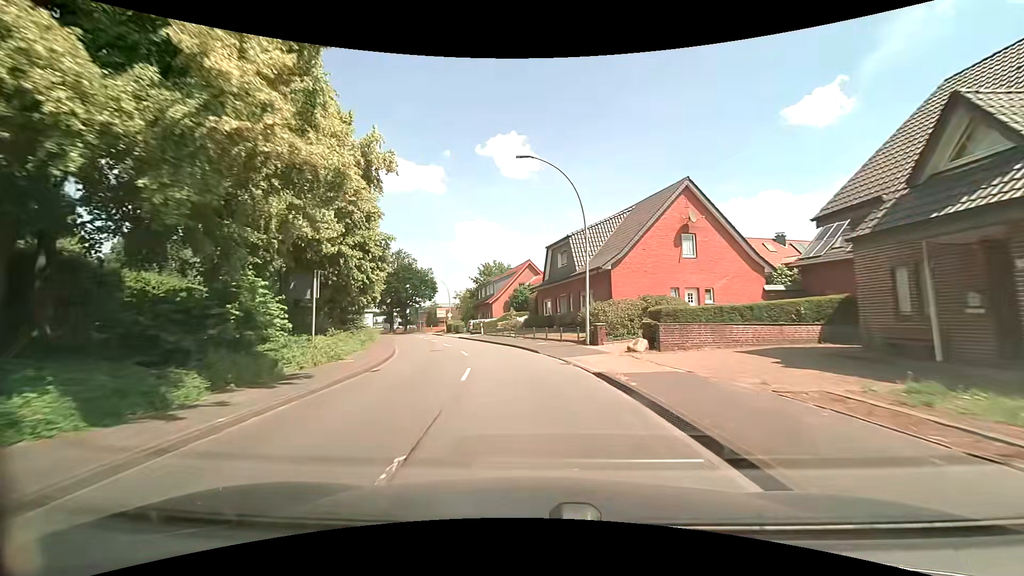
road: secondary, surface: asphalt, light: Day
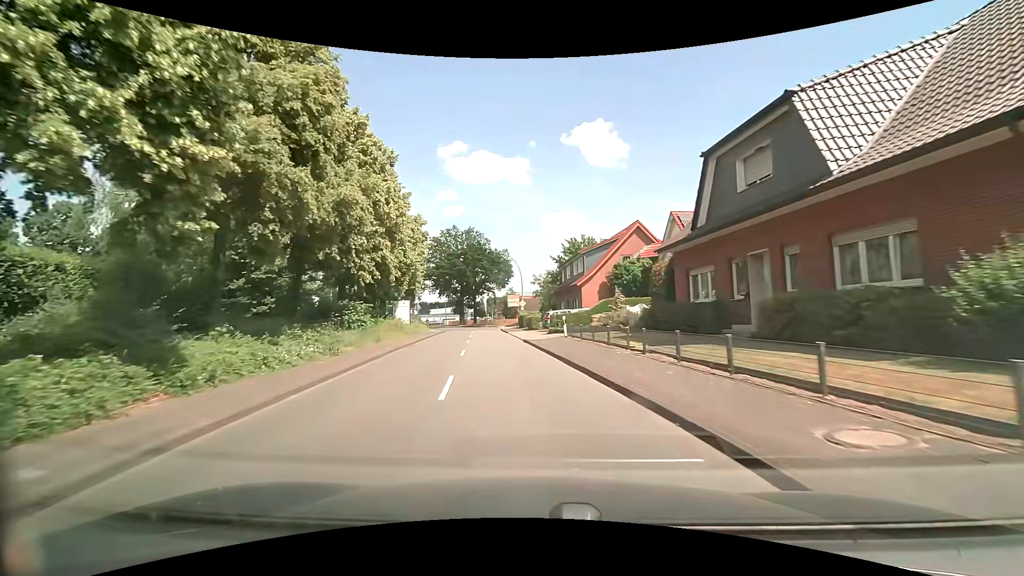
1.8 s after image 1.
(-1.7, +21.1) m; -10°
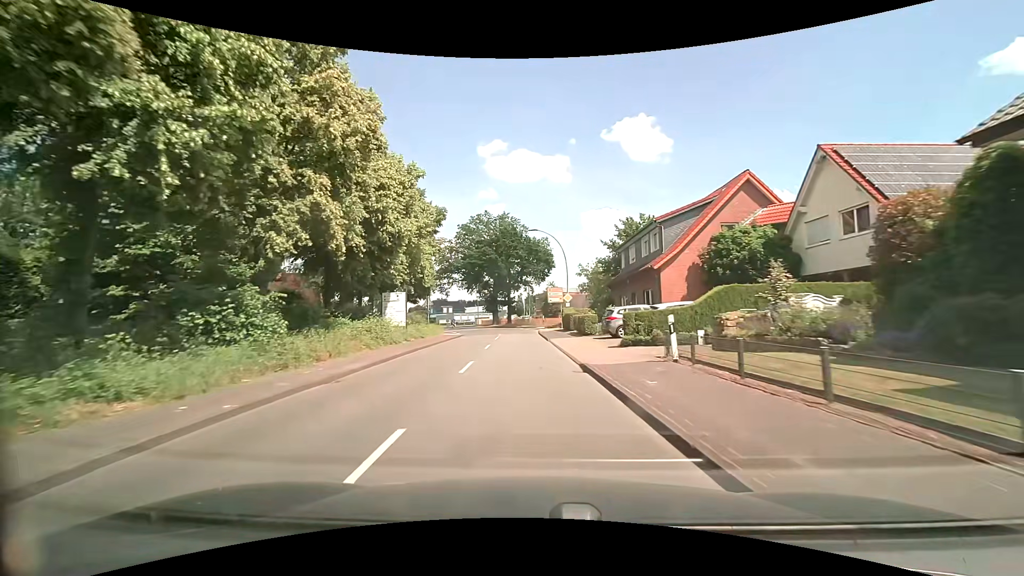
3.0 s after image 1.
(-0.6, +14.3) m; -4°
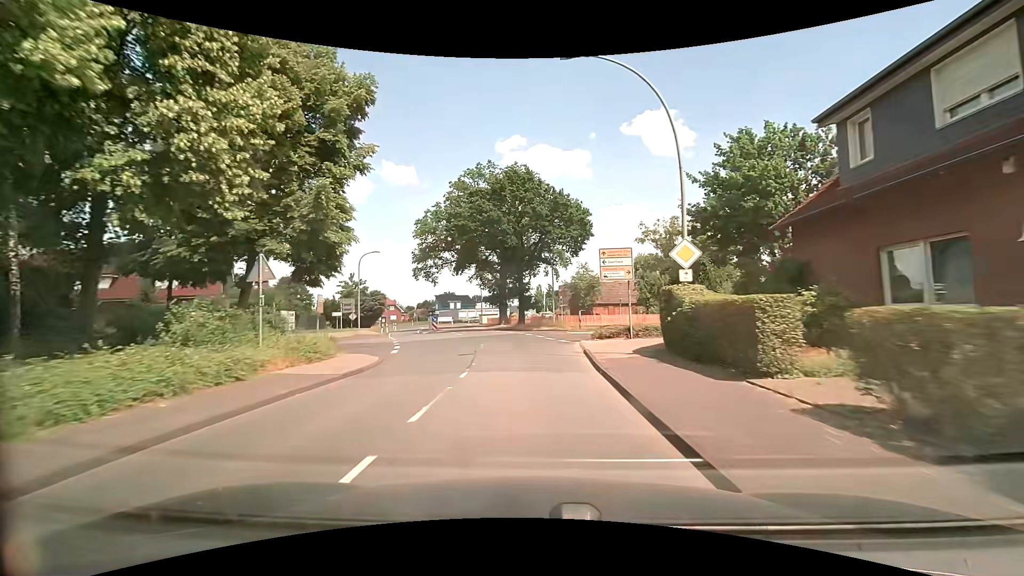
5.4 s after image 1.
(-0.8, +28.4) m; -2°
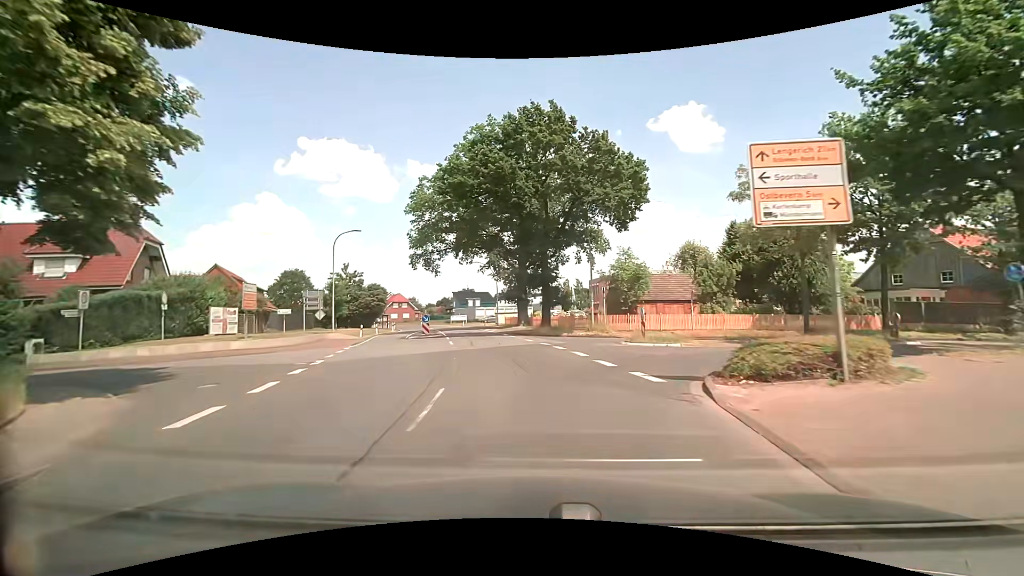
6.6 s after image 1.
(-0.3, +14.1) m; -3°
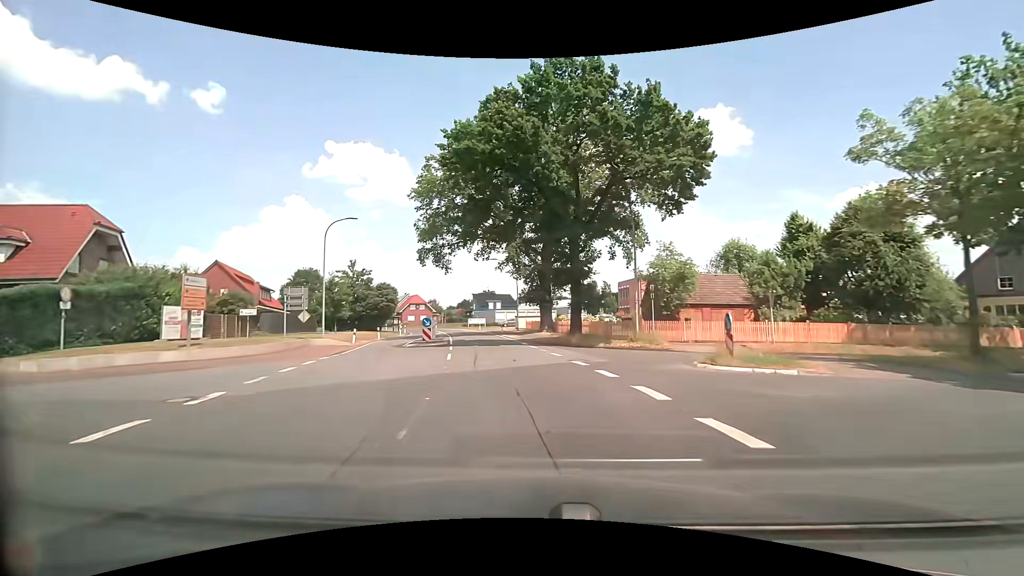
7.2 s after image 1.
(-0.2, +7.0) m; -2°
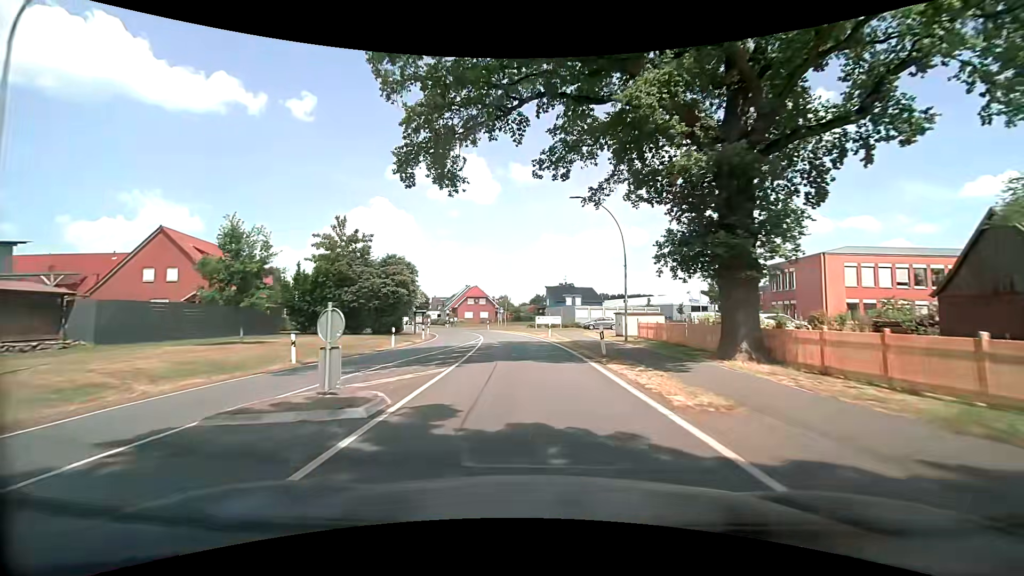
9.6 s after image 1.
(-2.7, +28.5) m; -10°
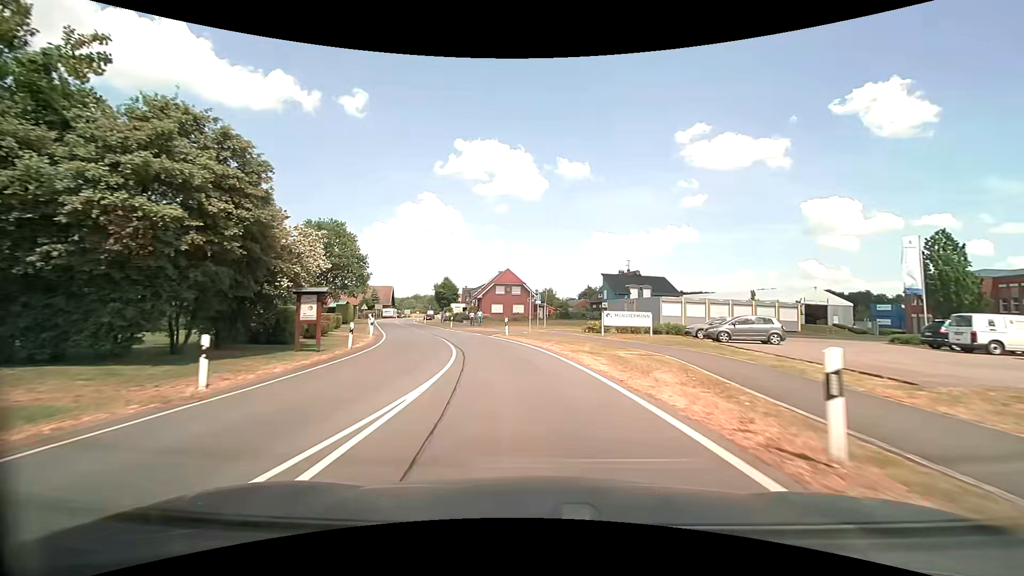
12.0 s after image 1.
(-0.9, +29.6) m; -4°
(0, +10) (-2, +20) (-4, +30) (-7, +39) (-11, +49) (-14, +58) (-17, +67) (-20, +77) (-23, +87) (-25, +96) m
